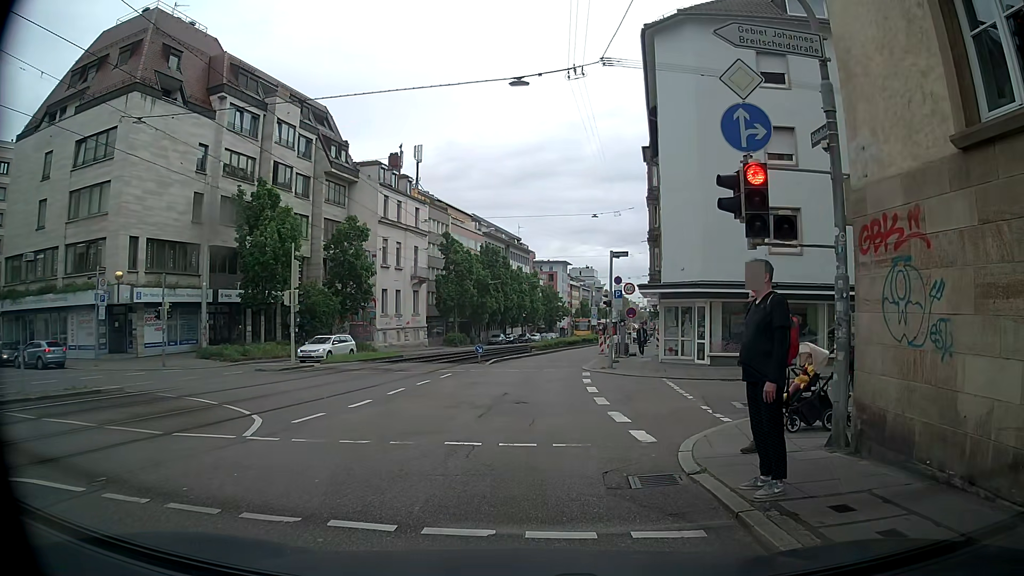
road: tertiary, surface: asphalt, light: Day
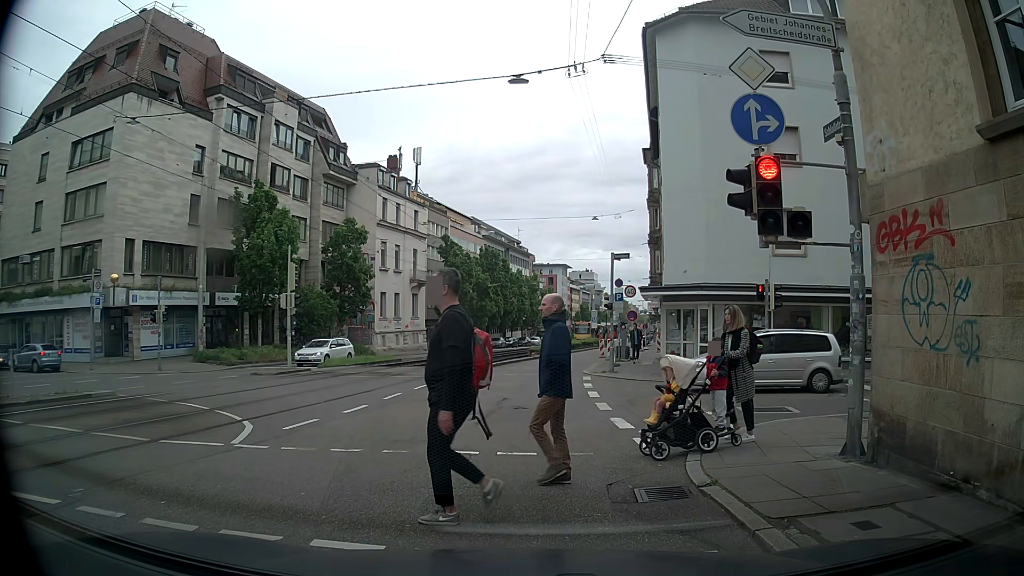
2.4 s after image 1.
(0.0, +0.4) m; 0°
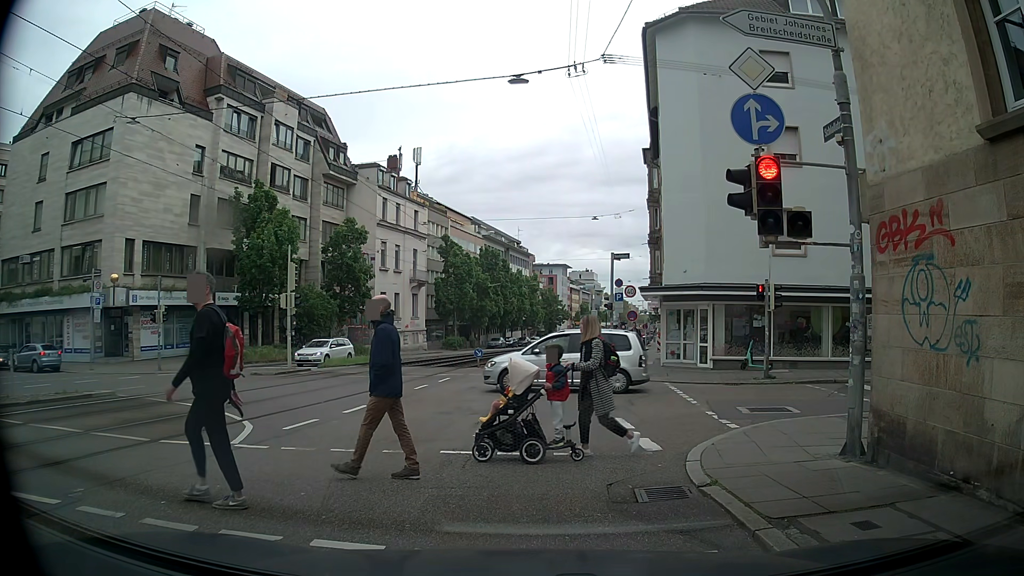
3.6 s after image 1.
(0.0, 0.0) m; 0°
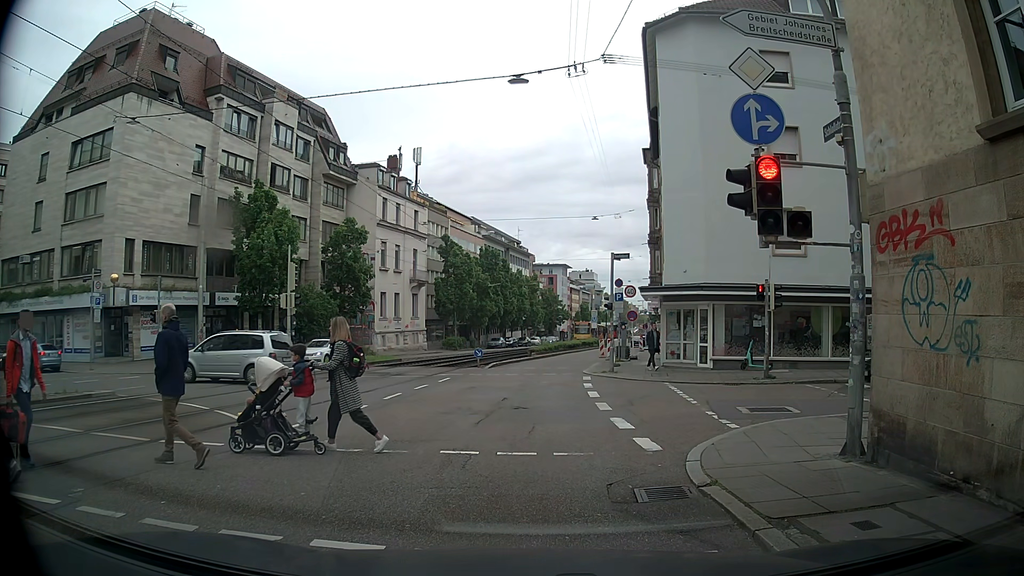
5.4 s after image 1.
(0.0, 0.0) m; 0°
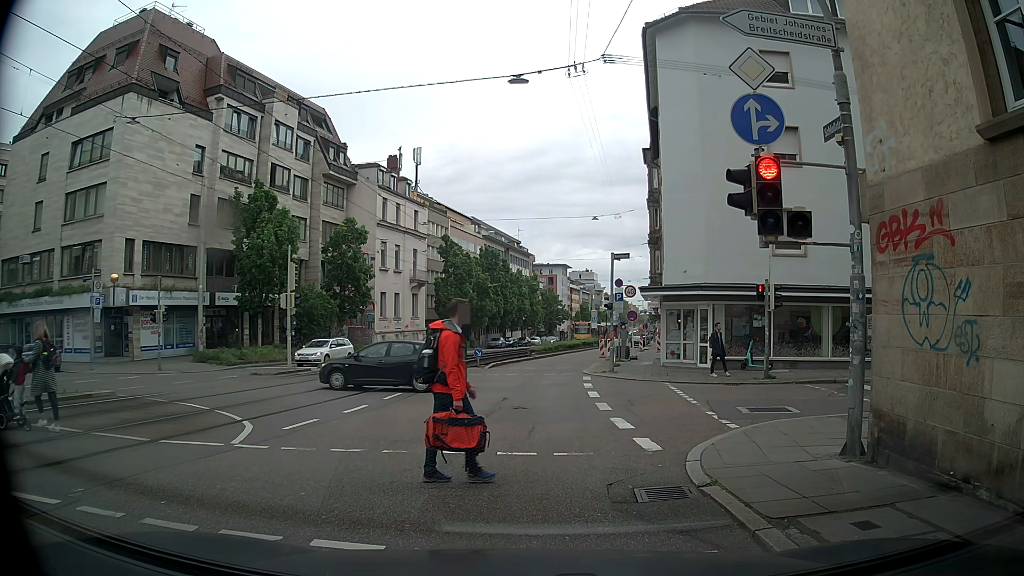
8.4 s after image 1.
(0.0, 0.0) m; 0°
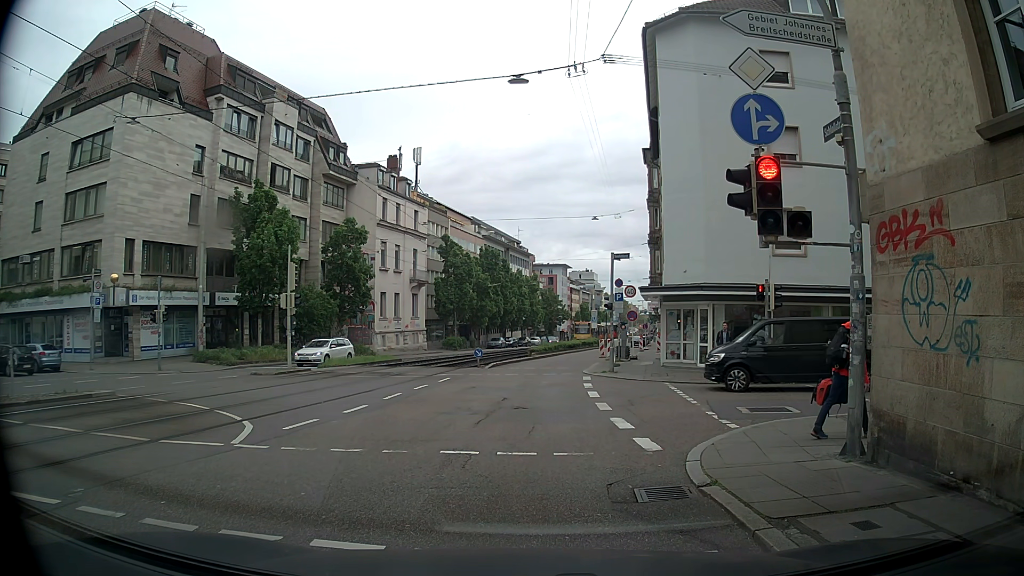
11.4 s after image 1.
(0.0, 0.0) m; 0°
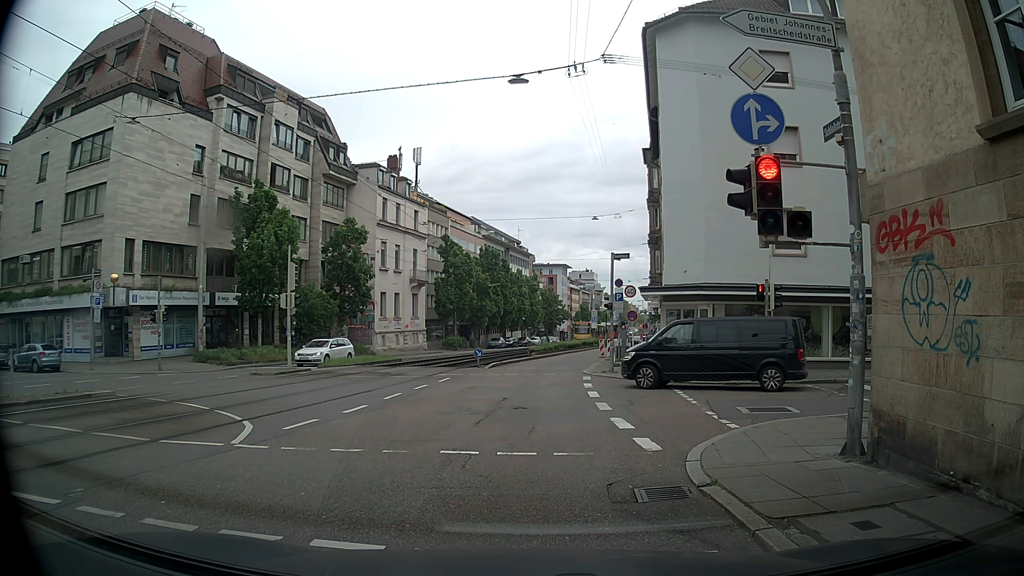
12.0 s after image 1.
(0.0, 0.0) m; 0°
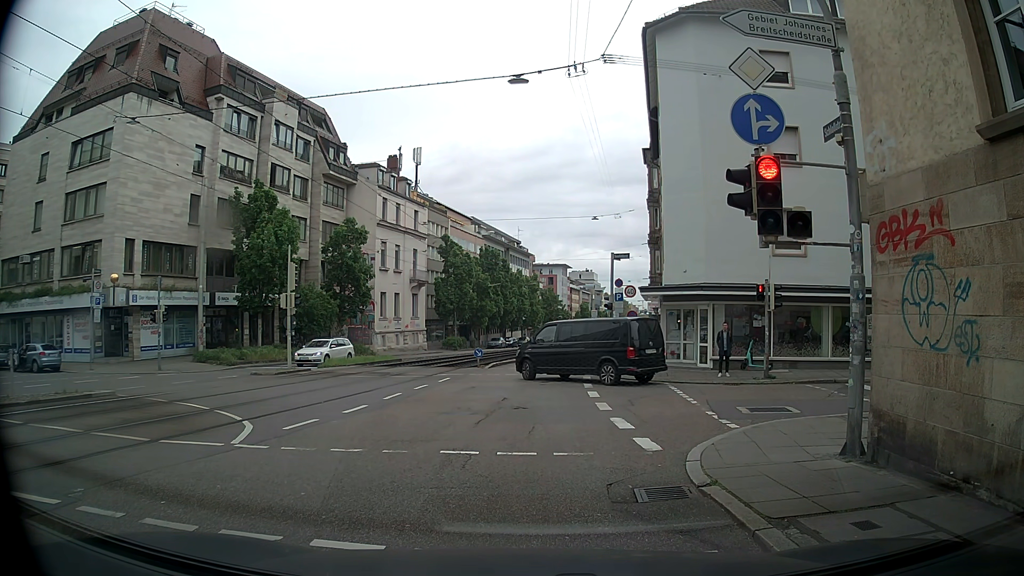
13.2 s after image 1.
(0.0, 0.0) m; 0°
(0, +10) (0, +20) (0, +30) (+1, +40) (+3, +50) (+5, +60) (+6, +69) (+8, +79) (+10, +89) (+11, +99) m
